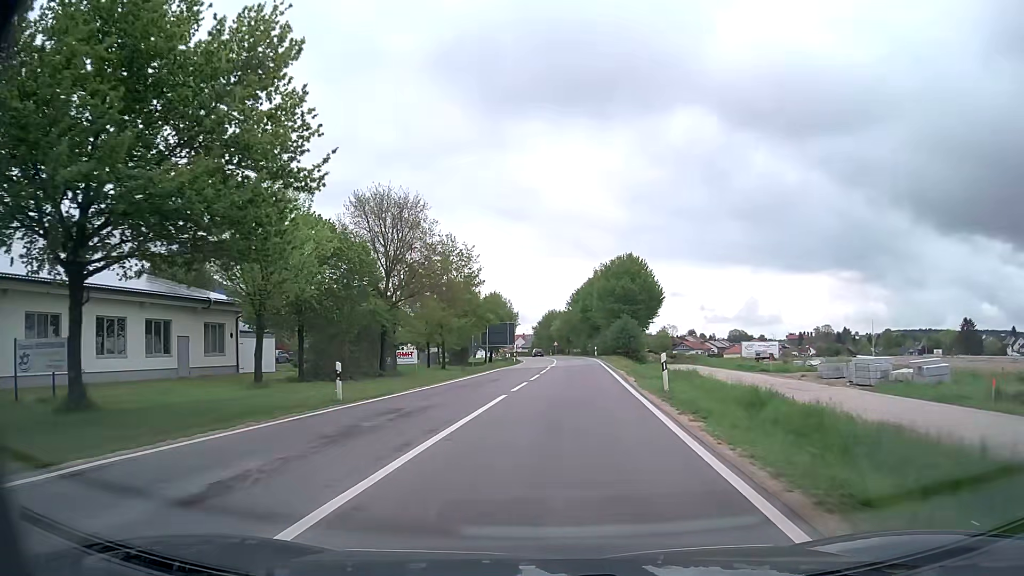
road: secondary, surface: asphalt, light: Day
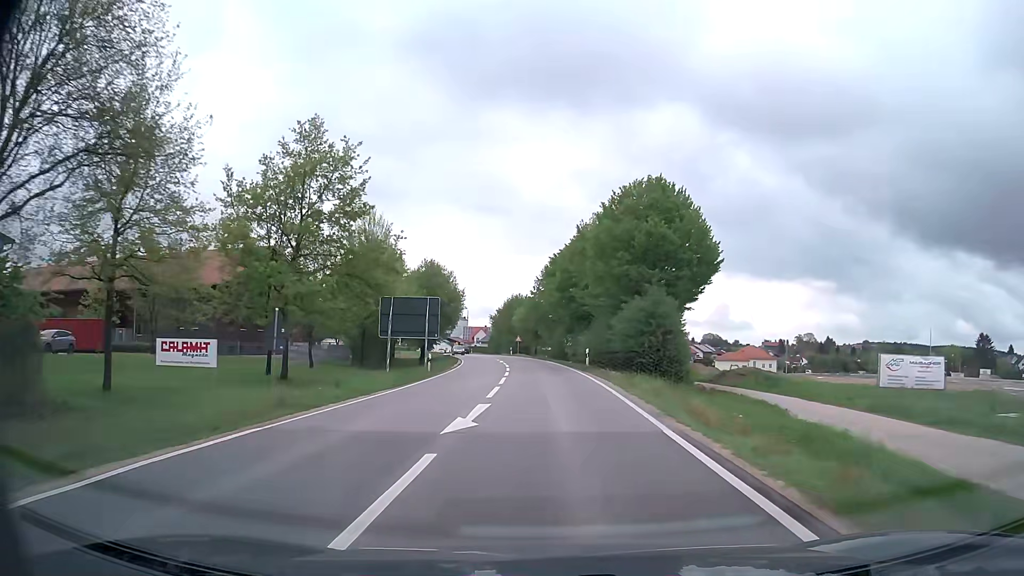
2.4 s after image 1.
(+1.1, +32.8) m; +3°
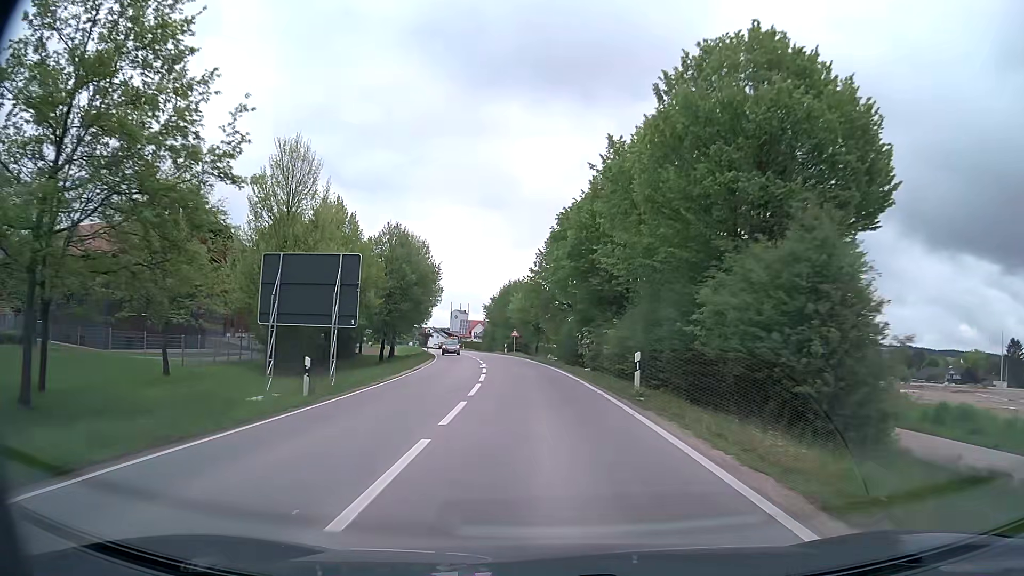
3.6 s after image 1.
(0.0, +18.3) m; 0°
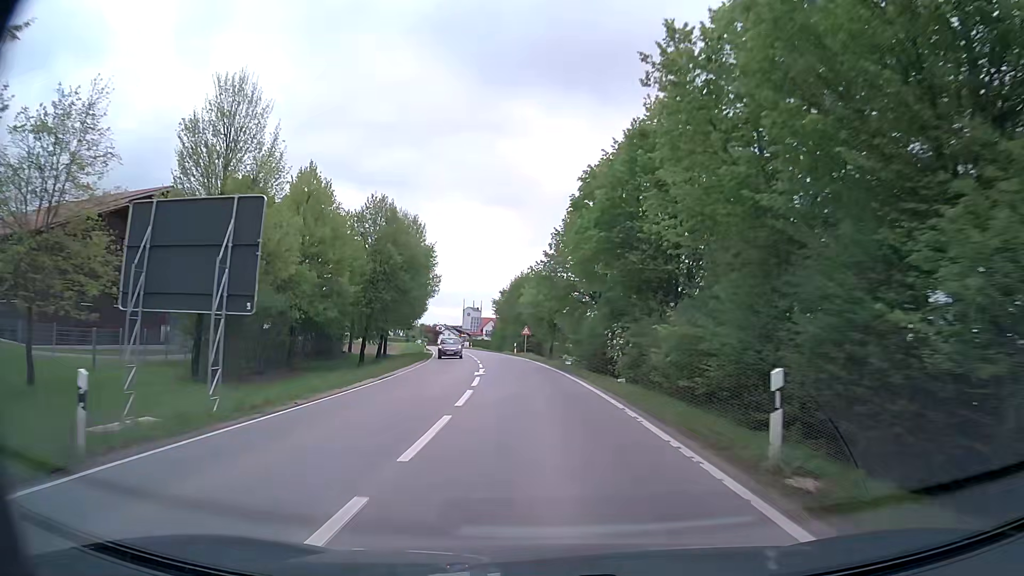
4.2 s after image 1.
(-0.1, +9.3) m; -1°
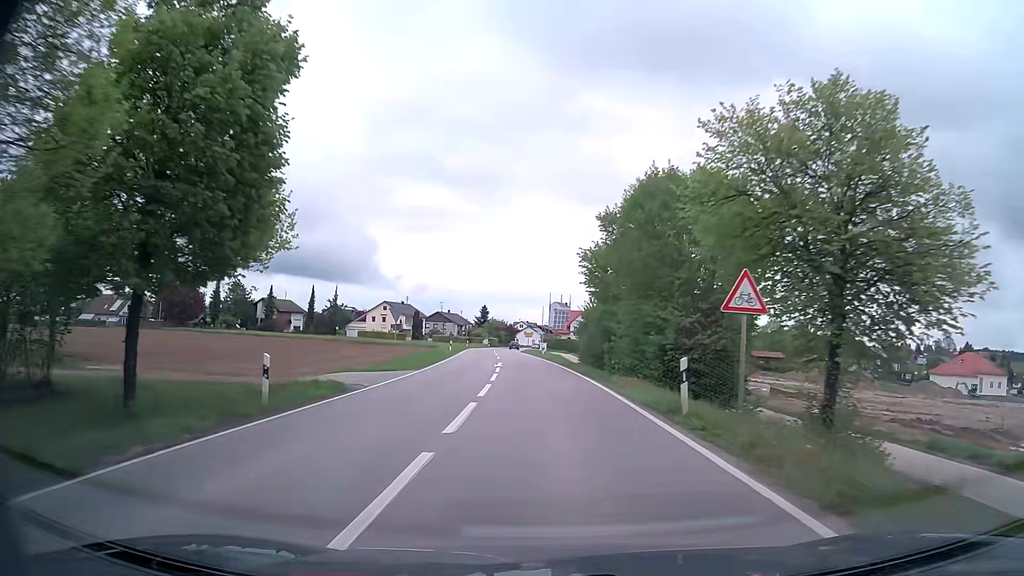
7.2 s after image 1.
(-3.3, +47.0) m; -7°
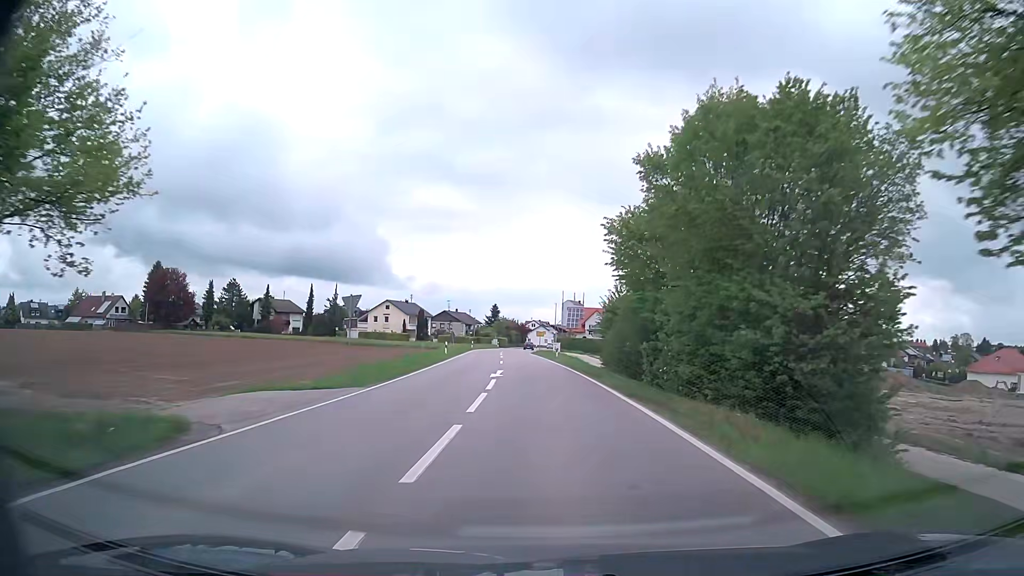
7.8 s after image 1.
(-0.1, +9.6) m; -1°
